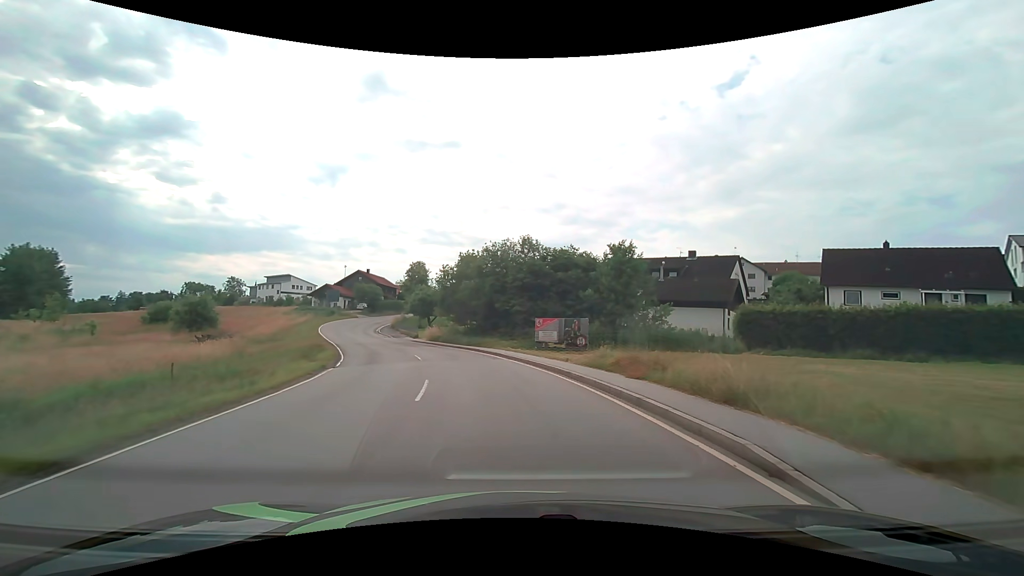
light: Day
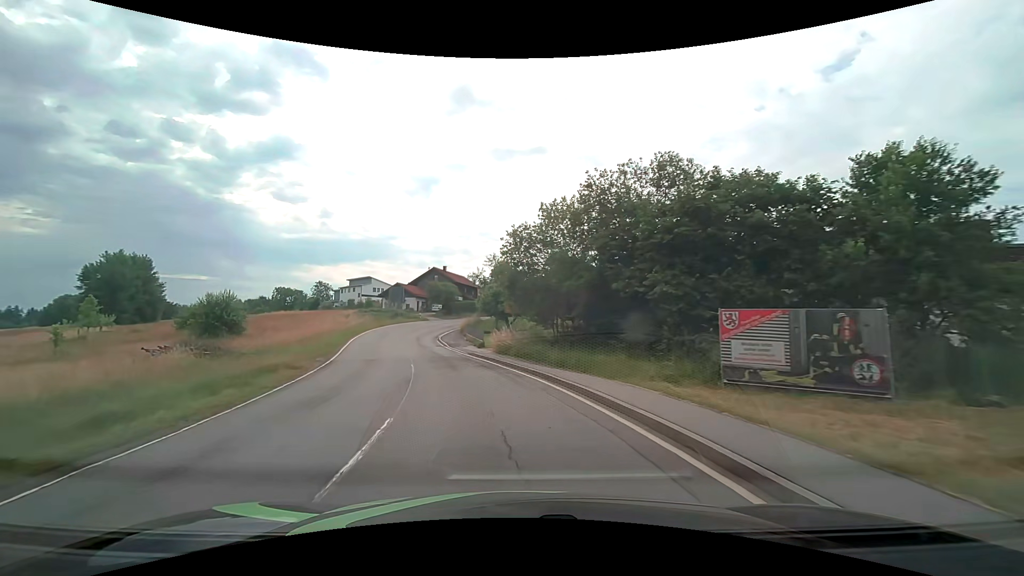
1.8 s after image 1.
(-1.3, +17.7) m; -10°
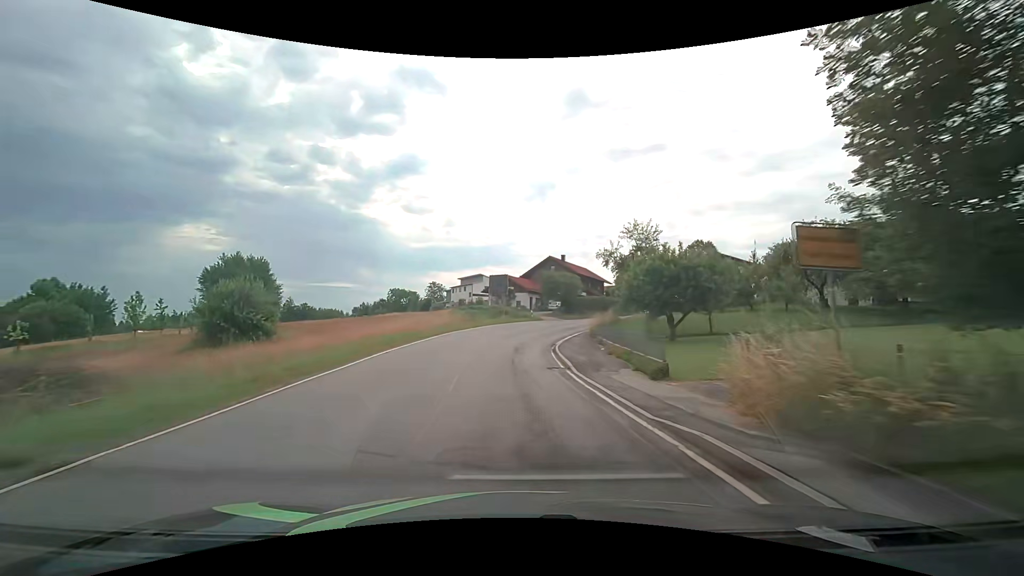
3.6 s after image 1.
(-2.5, +19.7) m; -14°
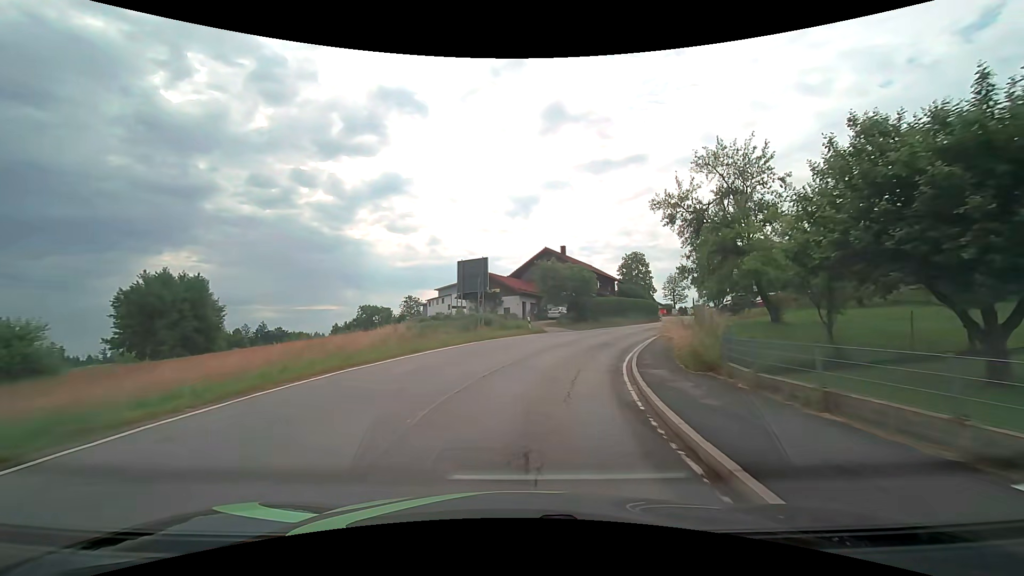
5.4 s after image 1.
(-0.2, +20.5) m; +1°
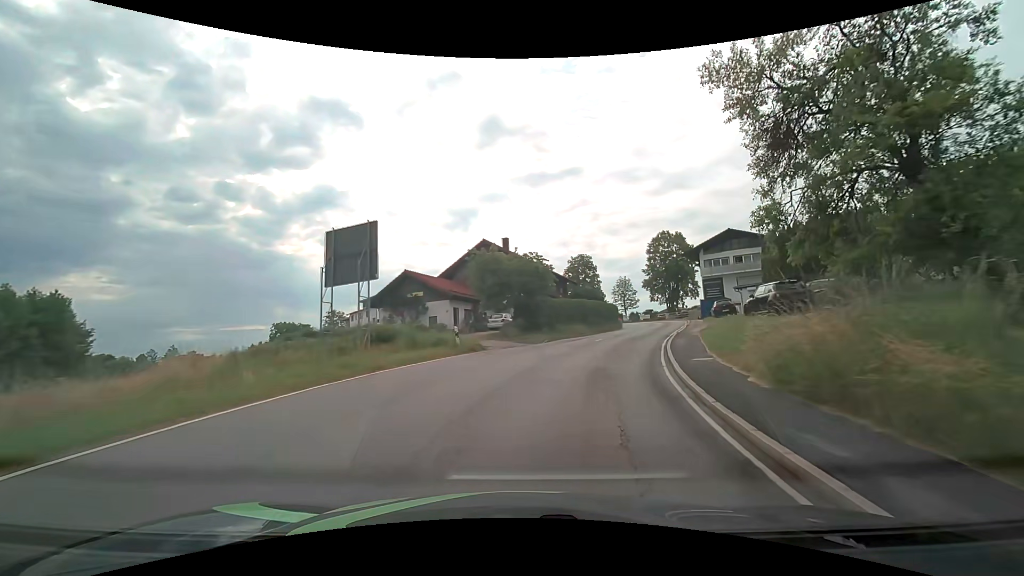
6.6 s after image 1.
(+0.6, +12.8) m; +6°
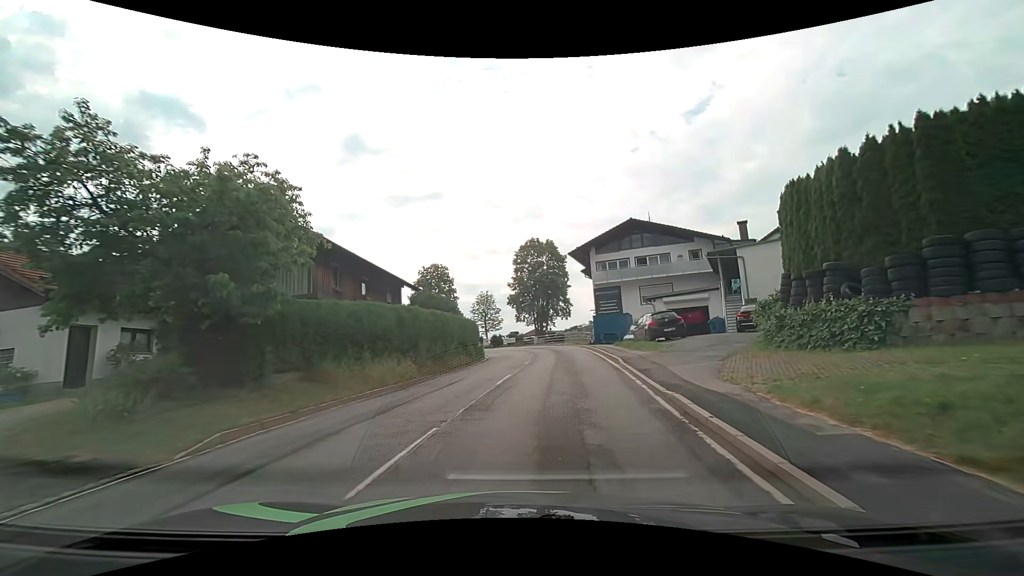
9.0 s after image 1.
(+3.8, +21.3) m; +17°
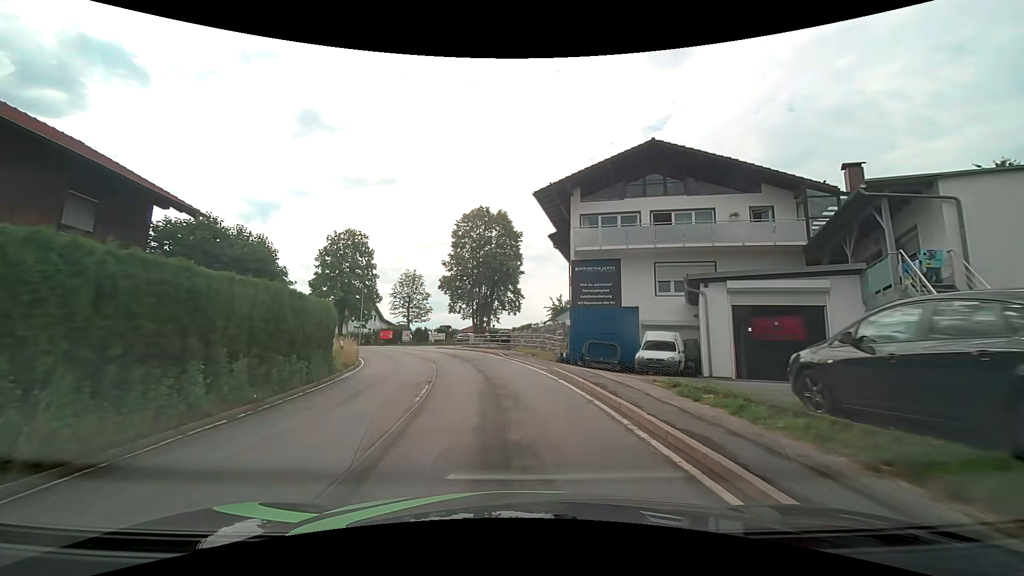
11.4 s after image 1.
(+1.5, +20.6) m; +7°
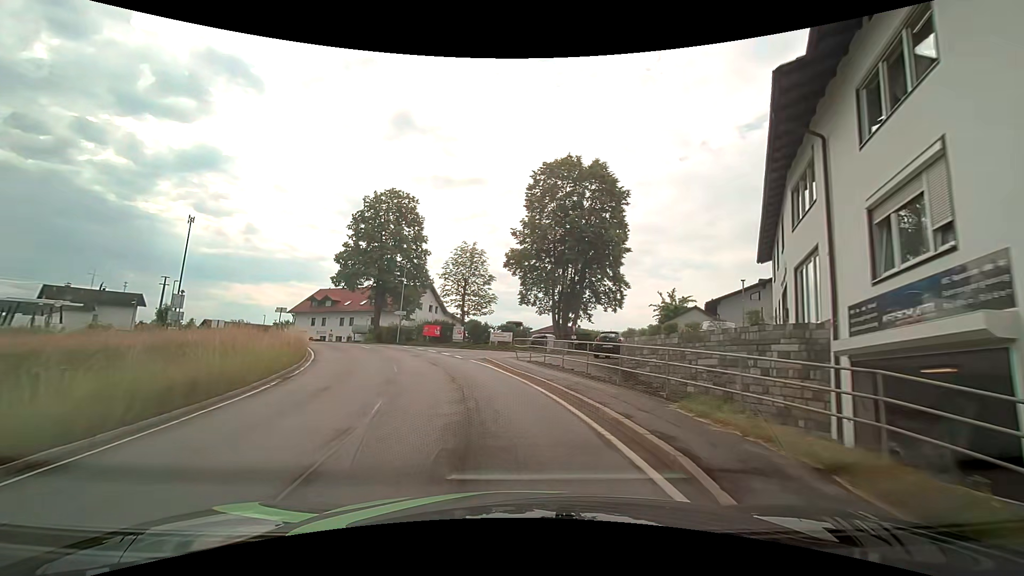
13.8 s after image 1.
(-1.2, +20.7) m; -9°
(0, +10) (-2, +20) (-5, +29) (-9, +39) (-15, +47) (-21, +55) (-28, +62) (-34, +69) (-41, +77) (-48, +84) m
